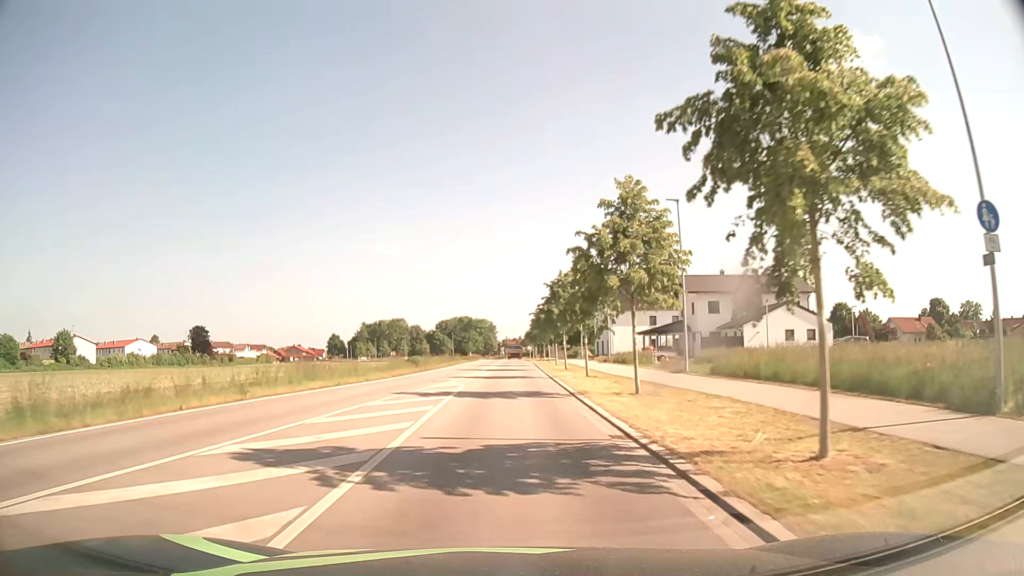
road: unclassified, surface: asphalt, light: Day
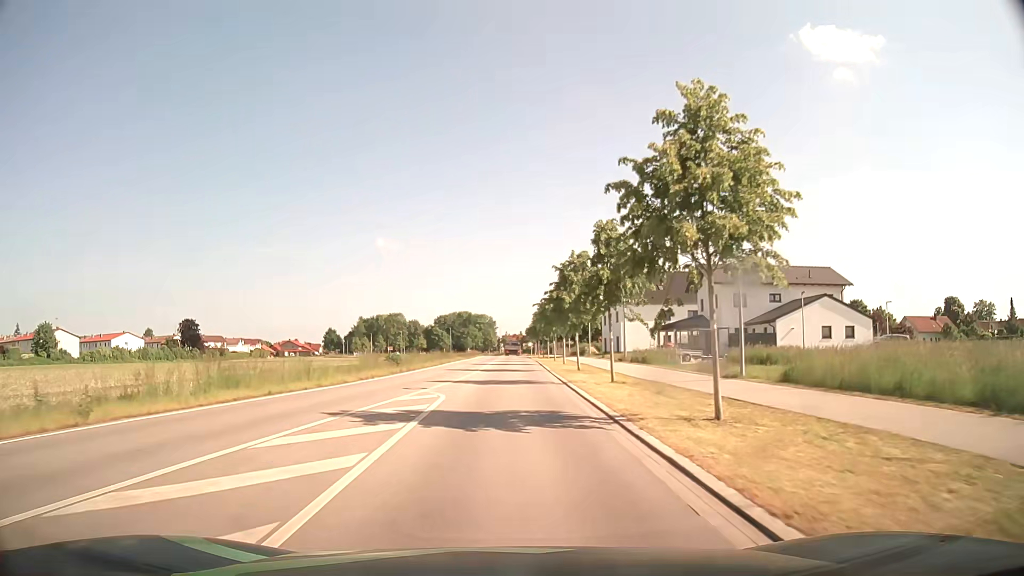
(0.0, +7.6) m; 0°
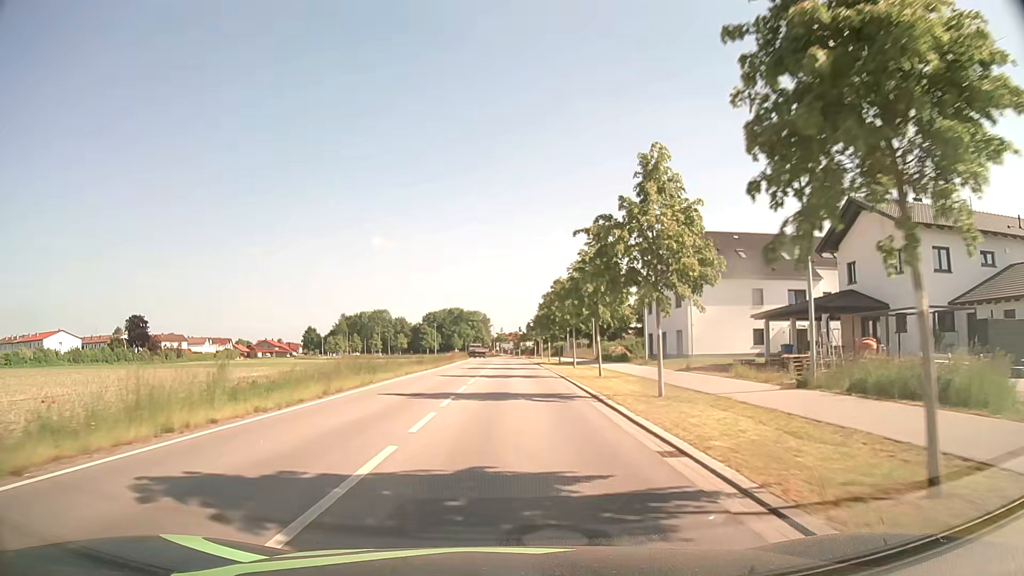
(+0.2, +30.8) m; +1°
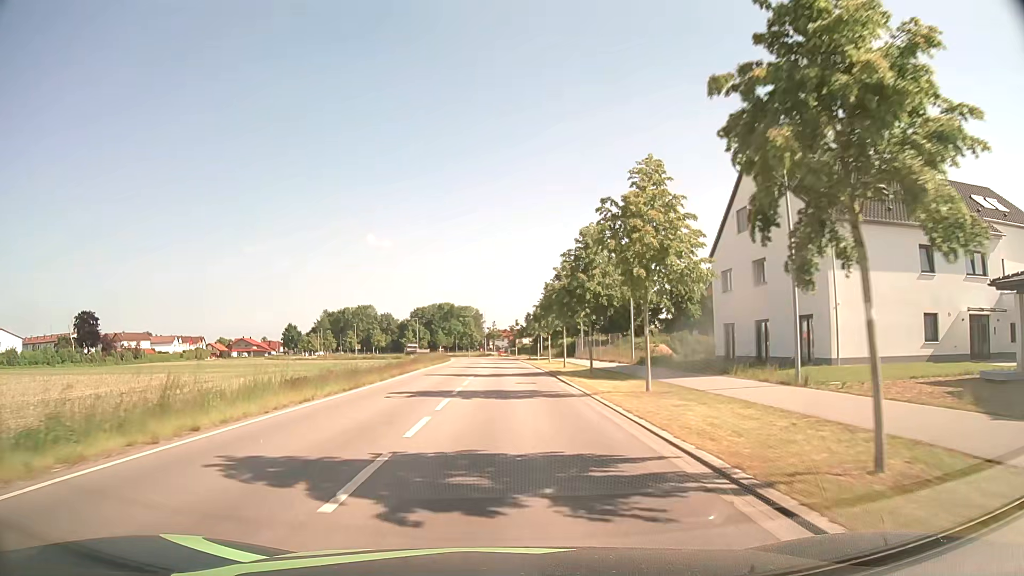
(+0.1, +23.0) m; 0°
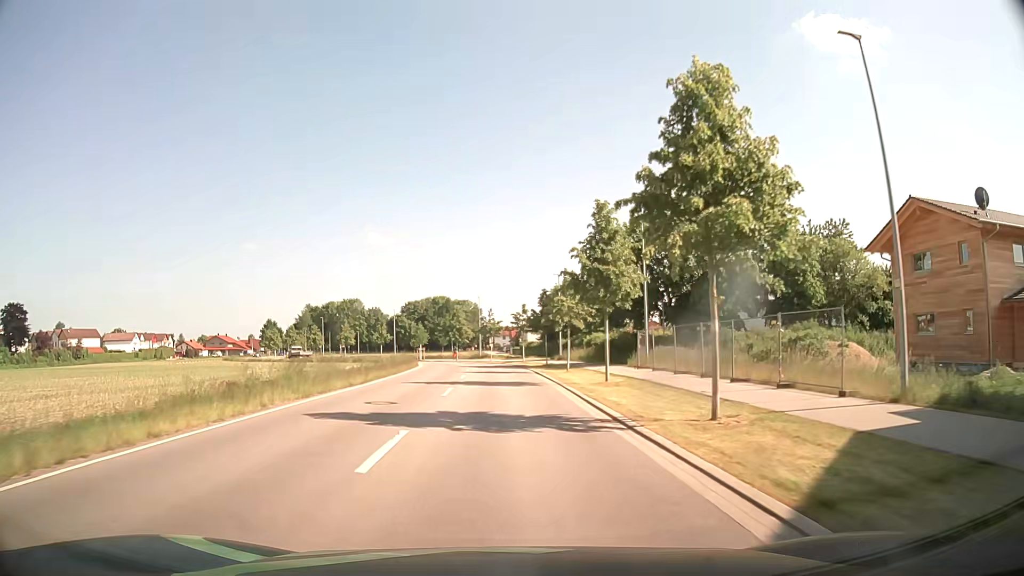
(0.0, +30.7) m; 0°
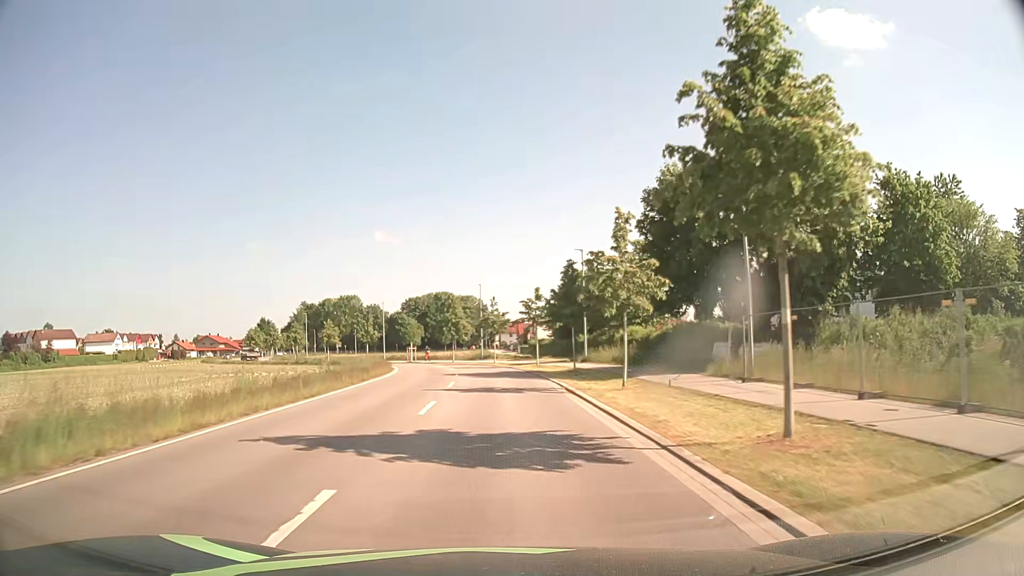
(0.0, +15.3) m; 0°
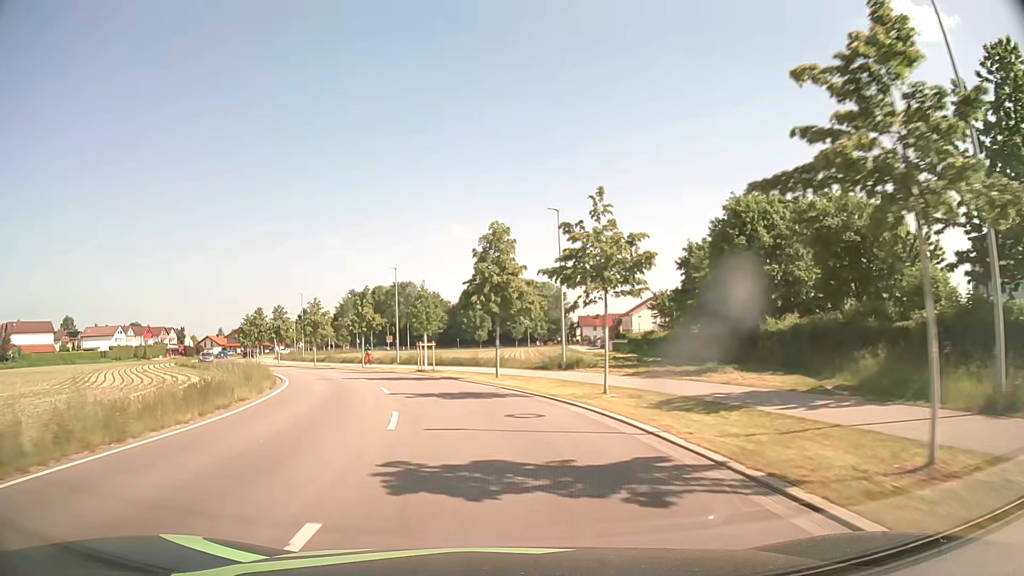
(-1.3, +38.3) m; -6°
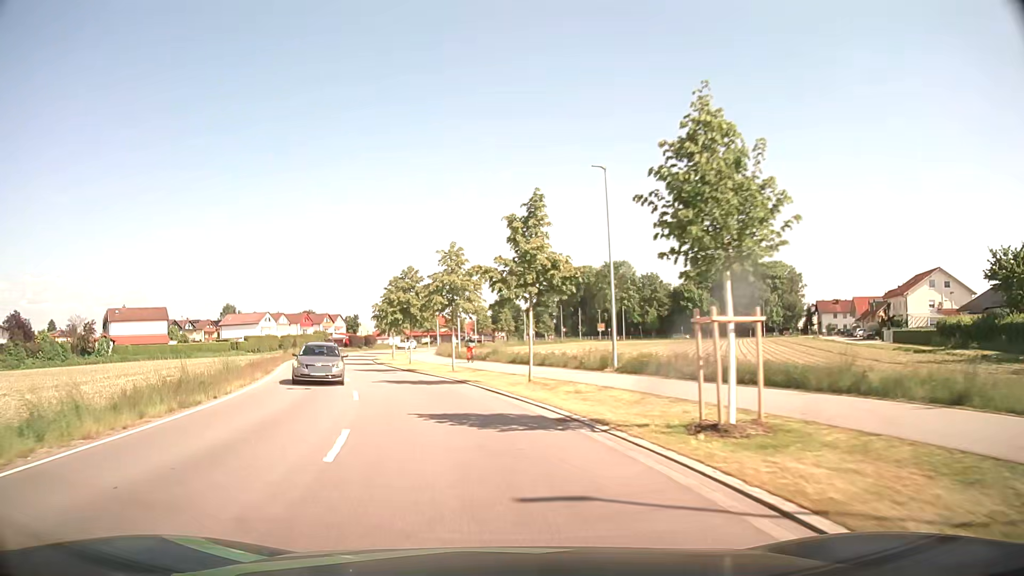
(-4.5, +30.1) m; -18°
(-1, +10) (-2, +20) (-5, +29) (-8, +39) (-11, +48) (-14, +58) (-16, +68) (-17, +78) (-17, +88) (-16, +98) m
